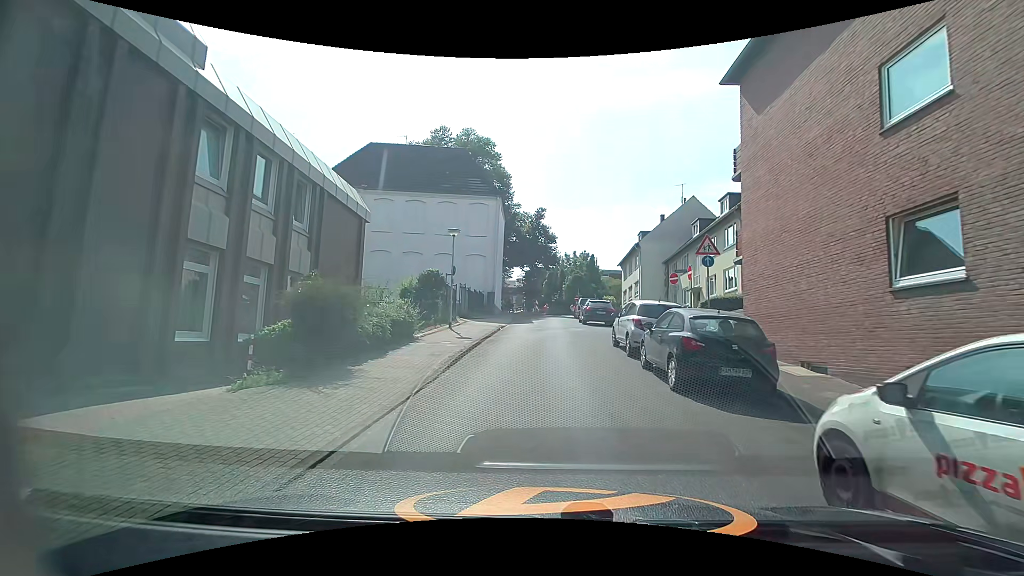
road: residential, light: Day
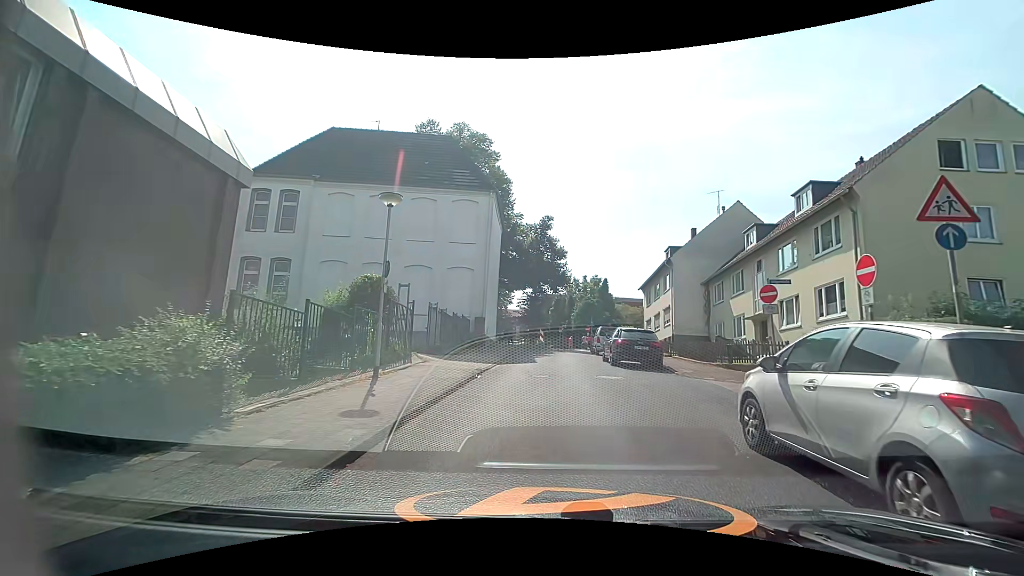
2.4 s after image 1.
(-0.2, +10.0) m; -1°
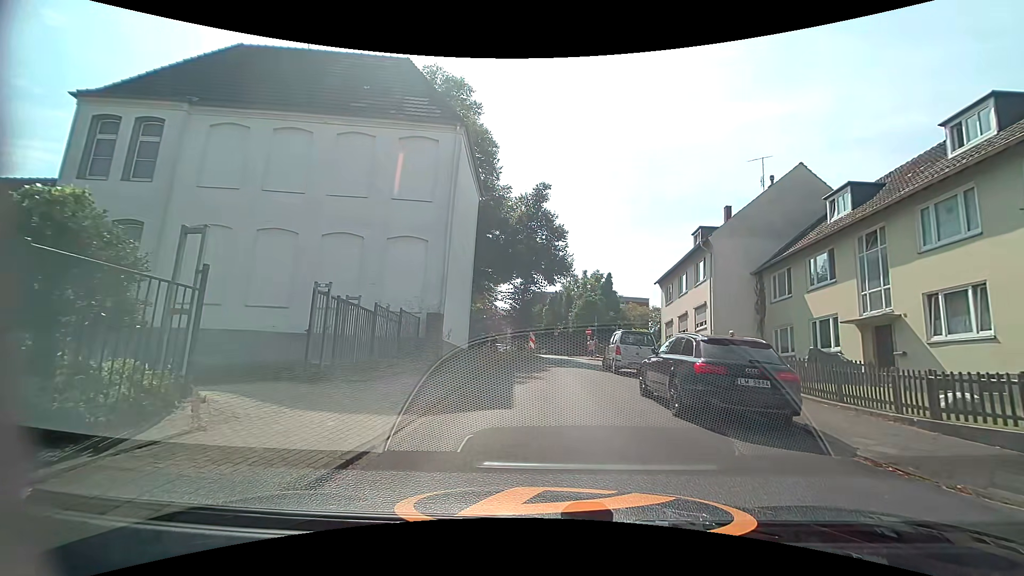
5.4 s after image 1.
(+0.1, +10.1) m; -1°
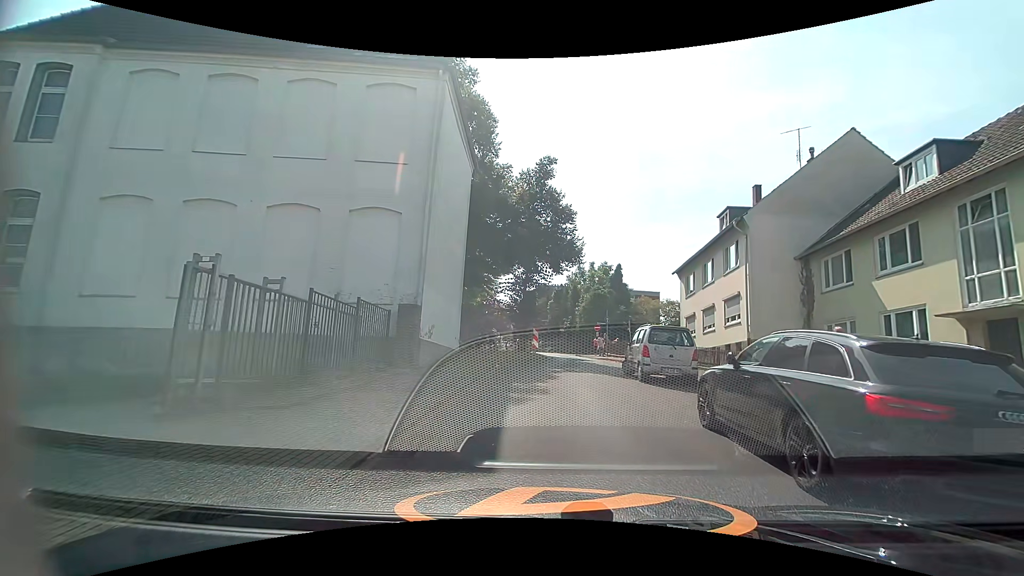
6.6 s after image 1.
(+0.1, +4.2) m; -1°
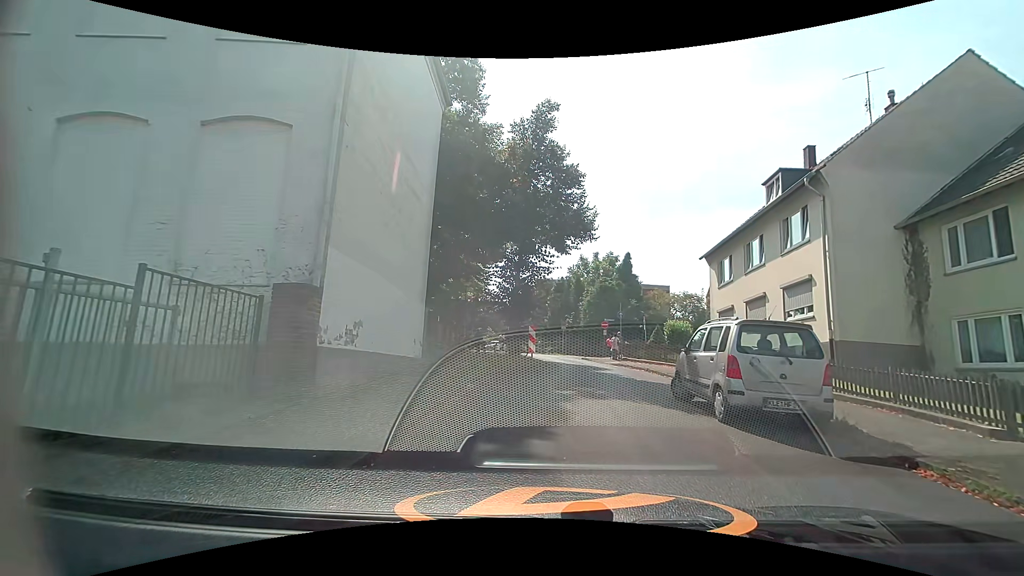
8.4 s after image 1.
(+0.2, +6.6) m; +2°
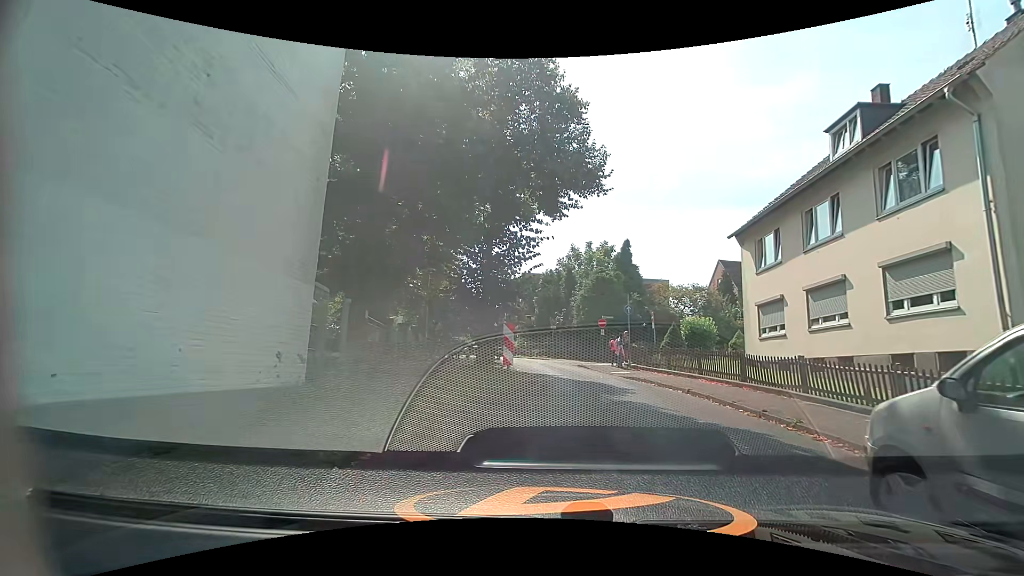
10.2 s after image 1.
(+0.1, +6.8) m; +1°
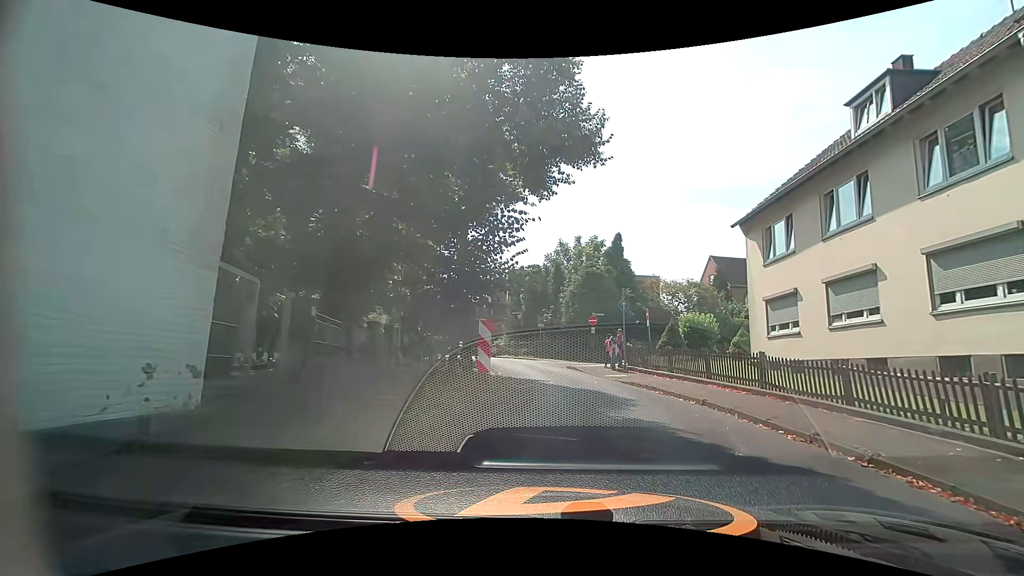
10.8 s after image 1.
(0.0, +2.2) m; +2°
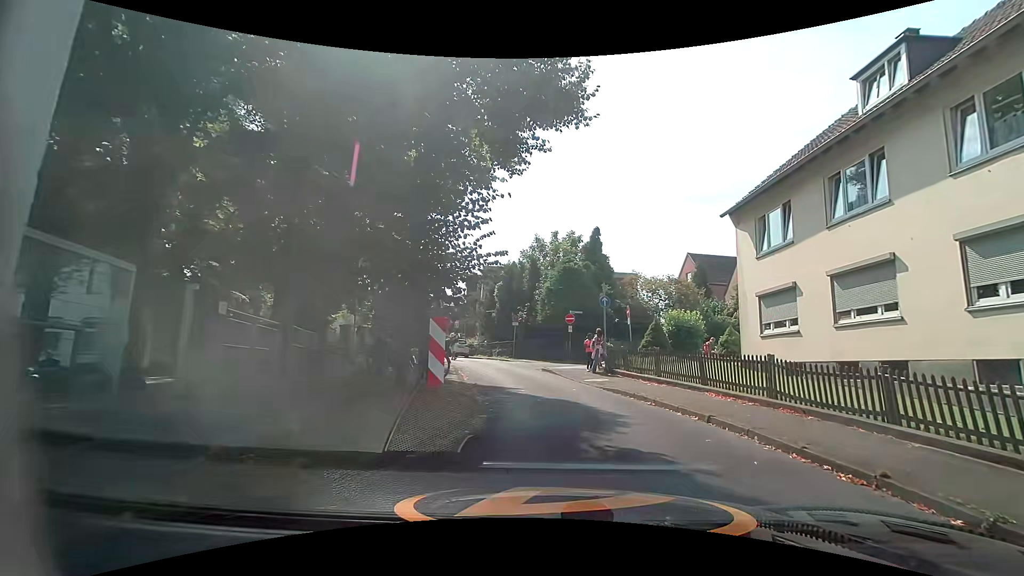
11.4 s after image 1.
(0.0, +2.0) m; +3°
